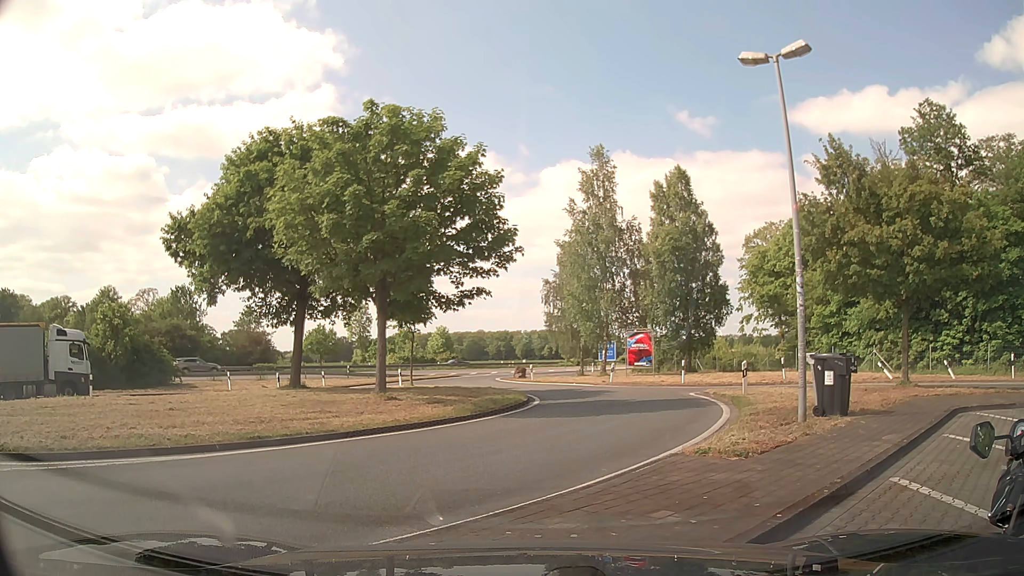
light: Day
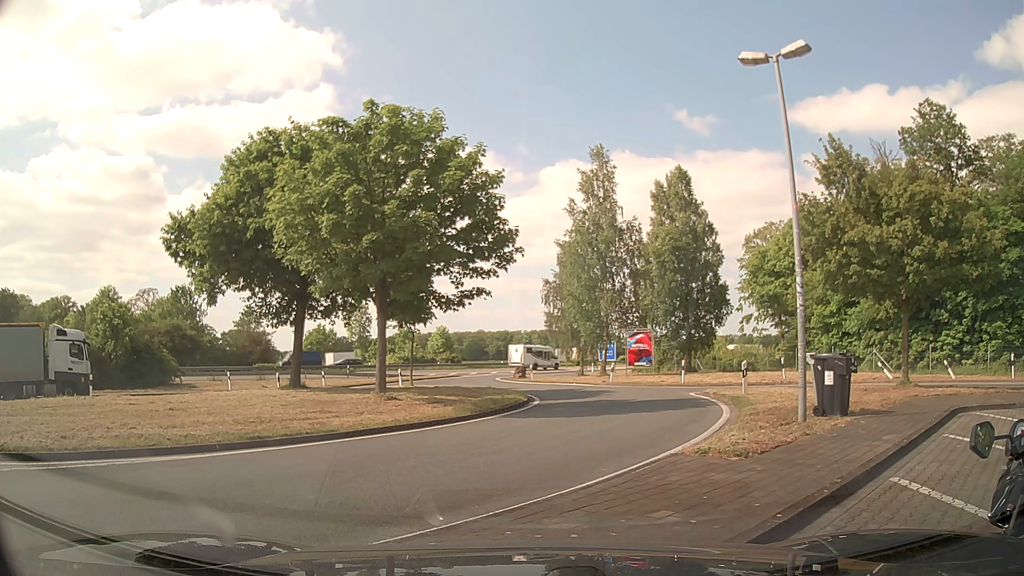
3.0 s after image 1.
(0.0, 0.0) m; 0°
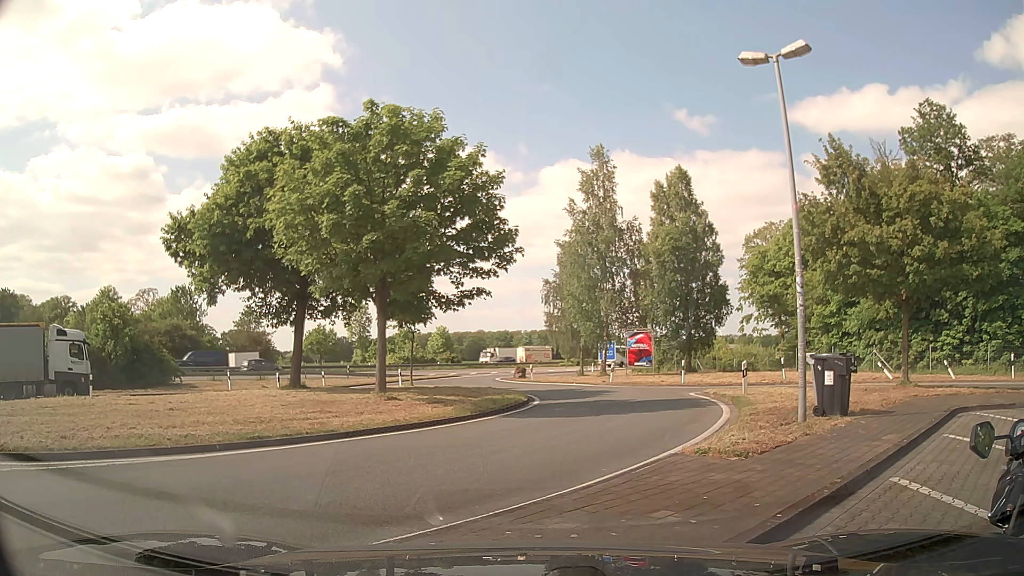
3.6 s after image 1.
(0.0, 0.0) m; 0°
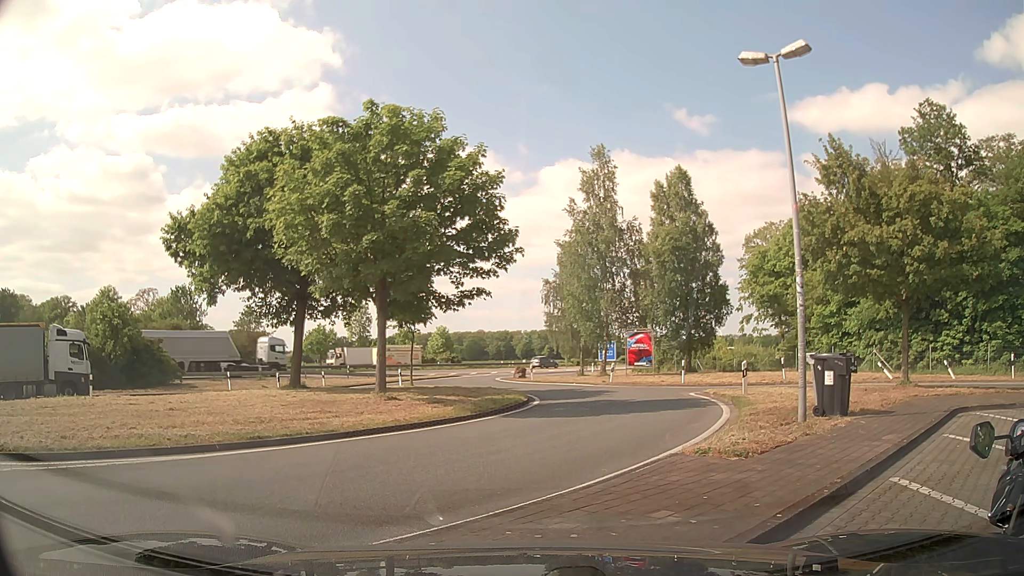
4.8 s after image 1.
(0.0, 0.0) m; 0°
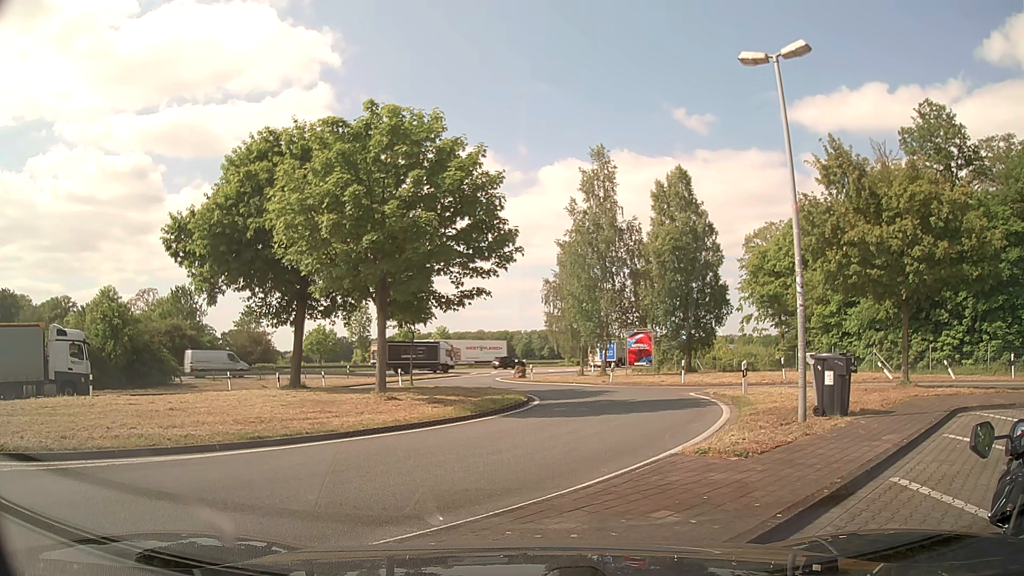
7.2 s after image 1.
(0.0, 0.0) m; 0°
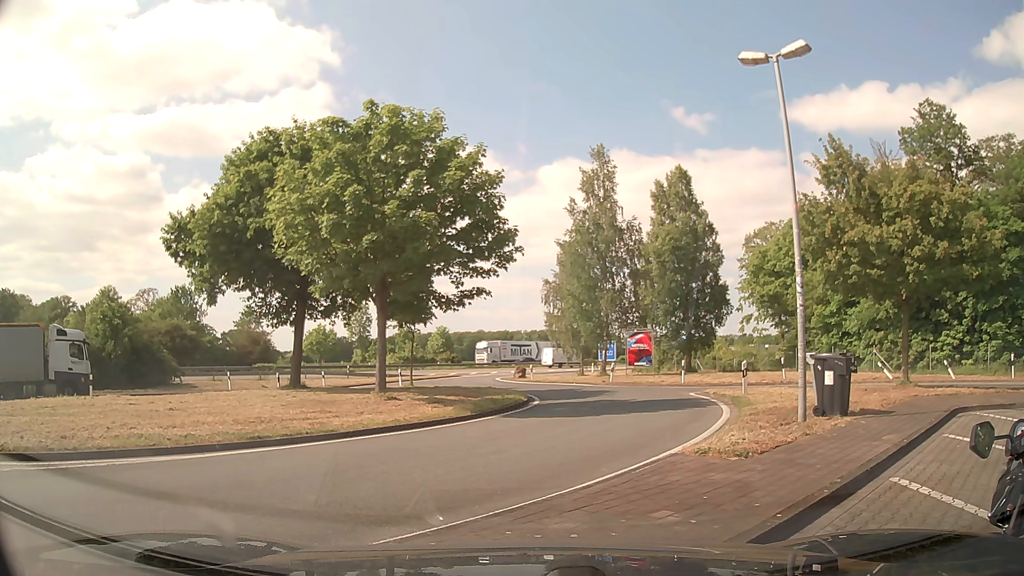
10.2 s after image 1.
(0.0, 0.0) m; 0°
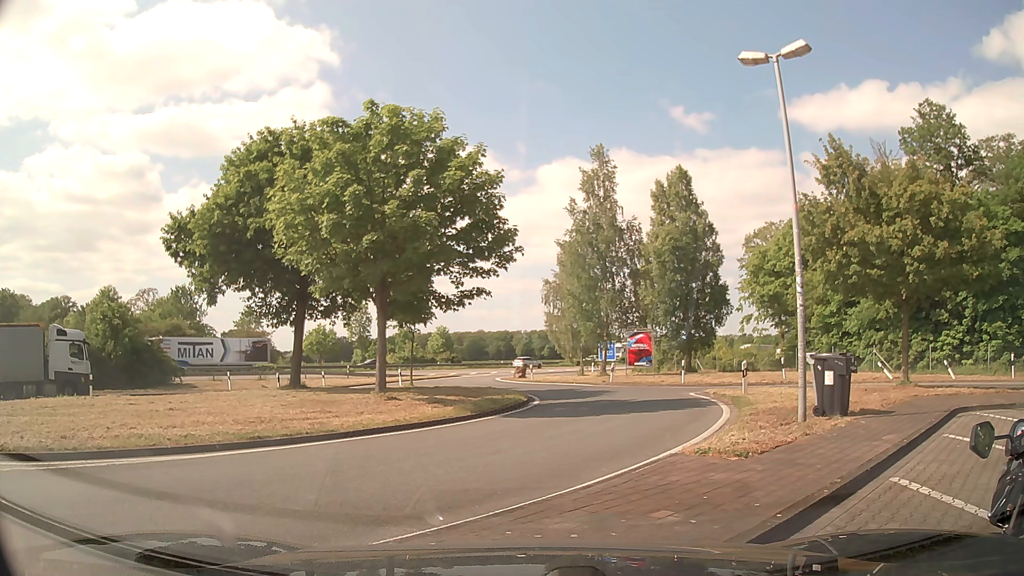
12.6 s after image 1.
(0.0, 0.0) m; 0°
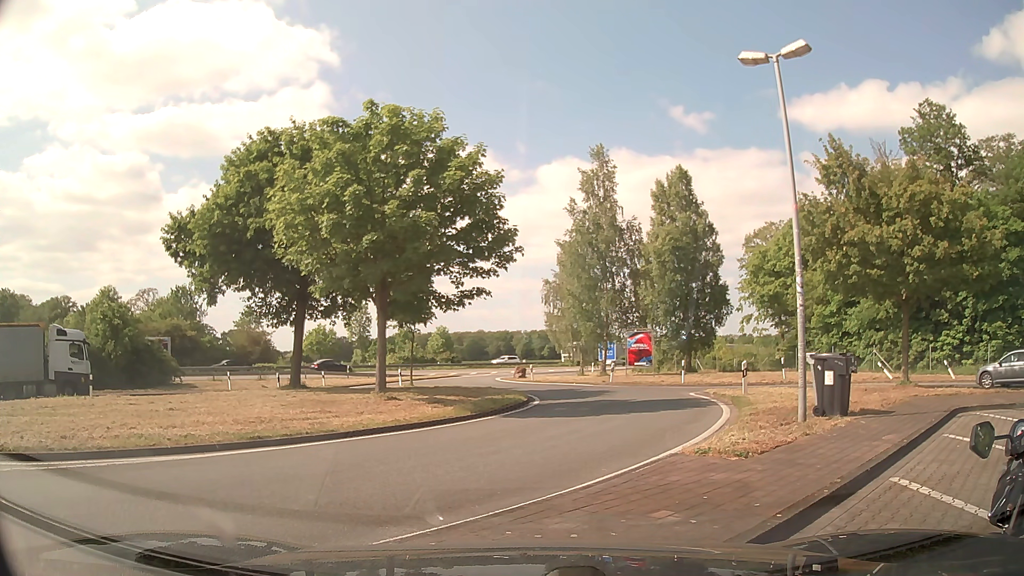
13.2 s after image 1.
(0.0, 0.0) m; 0°
